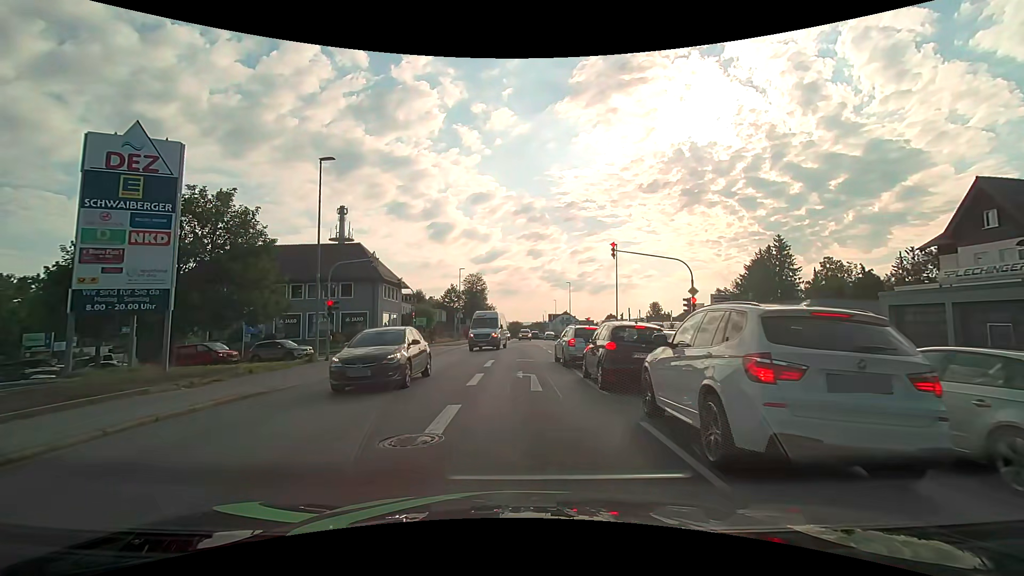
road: tertiary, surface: asphalt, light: Day
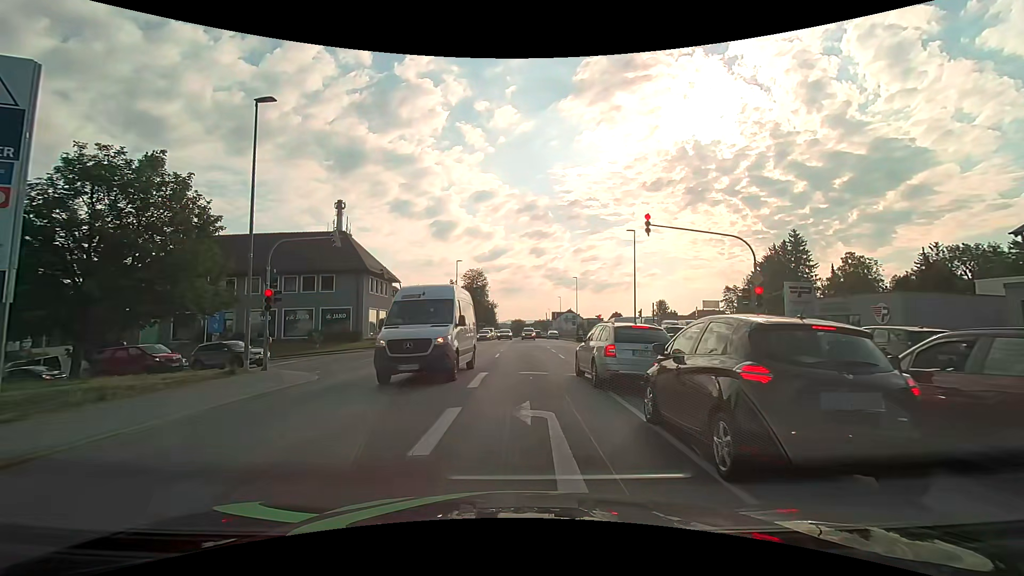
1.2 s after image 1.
(0.0, +6.4) m; 0°
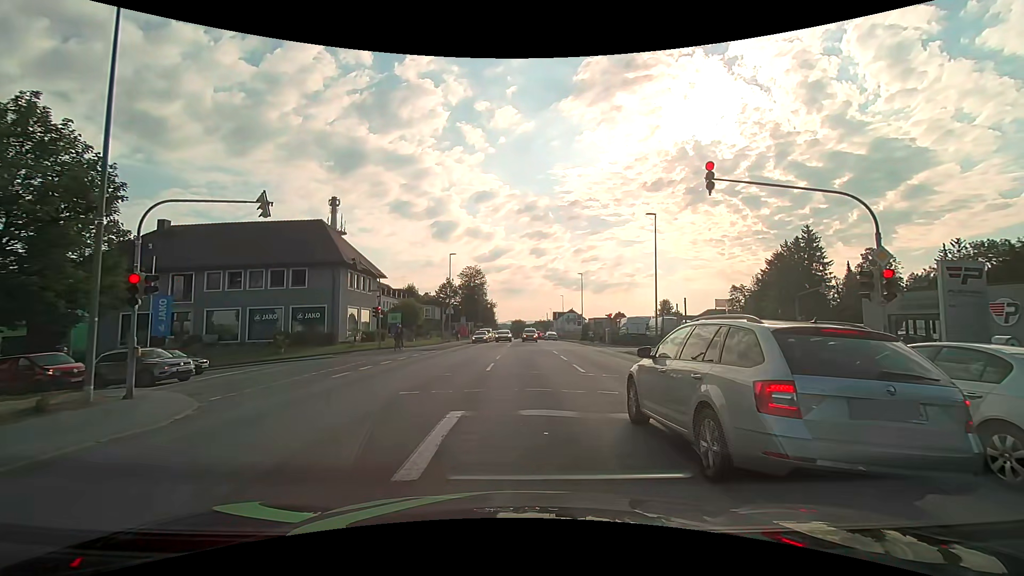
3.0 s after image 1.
(0.0, +6.4) m; +1°
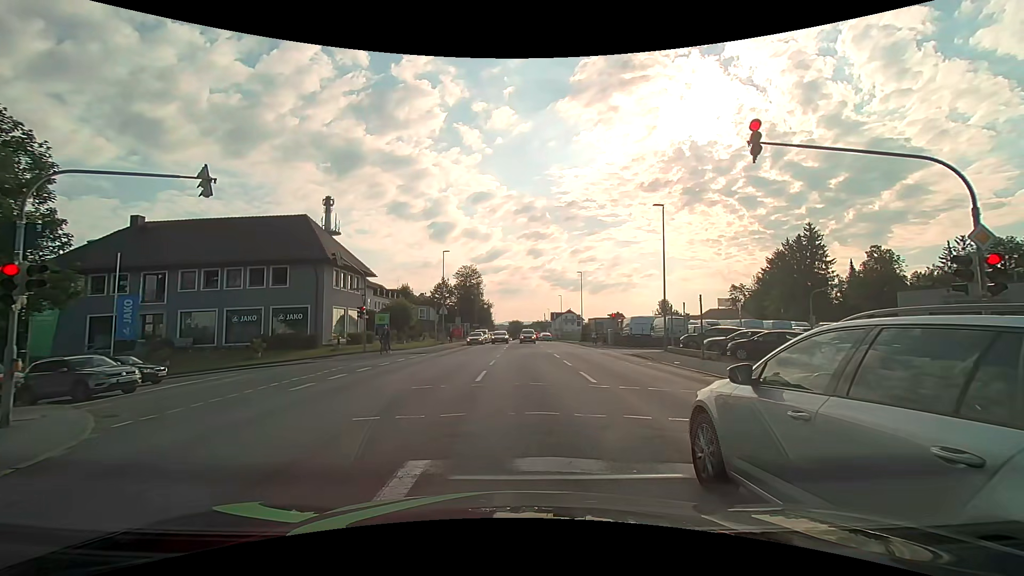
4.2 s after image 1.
(0.0, +2.8) m; -2°
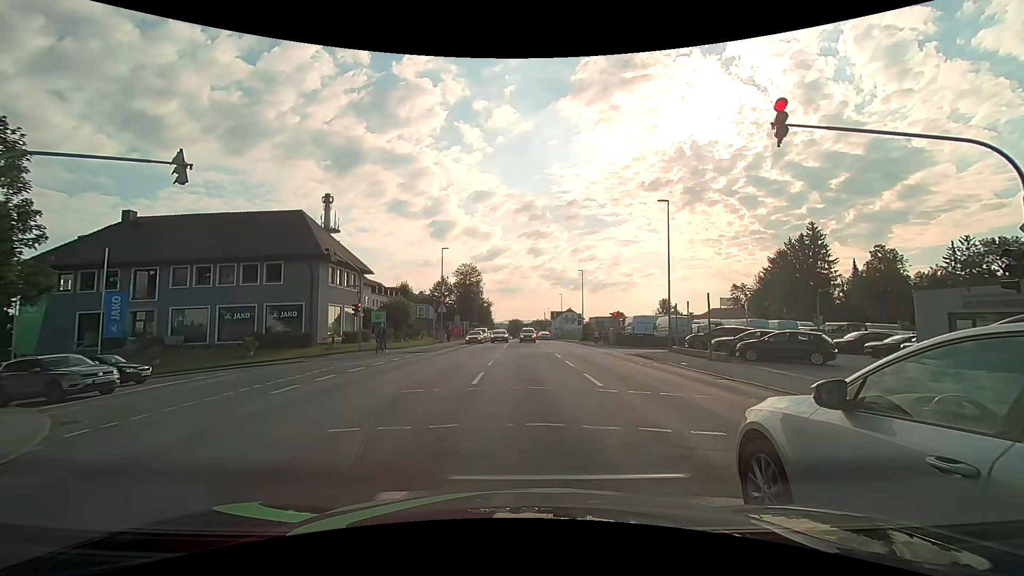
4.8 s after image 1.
(0.0, +1.0) m; +2°
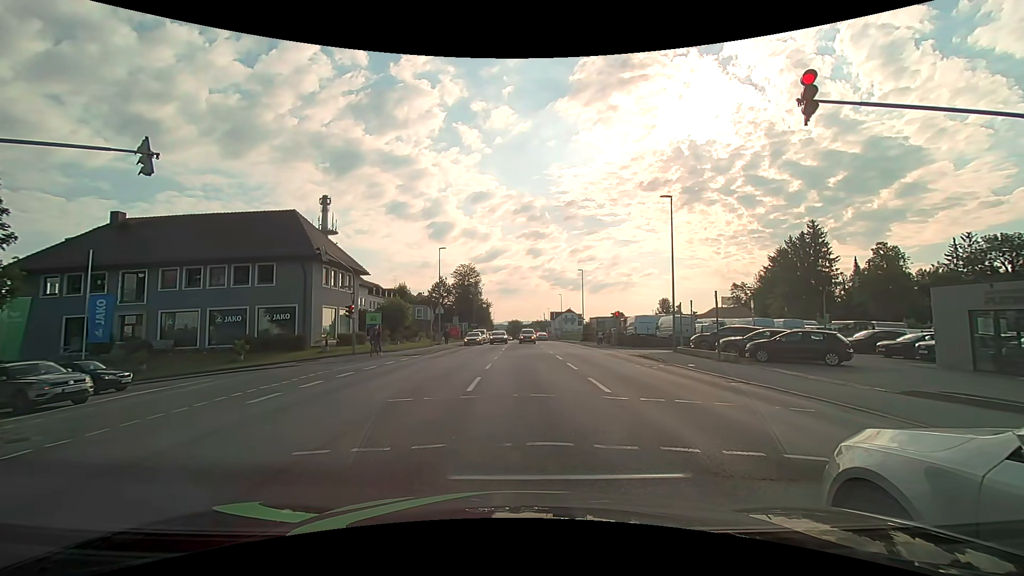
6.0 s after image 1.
(0.0, +1.0) m; 0°
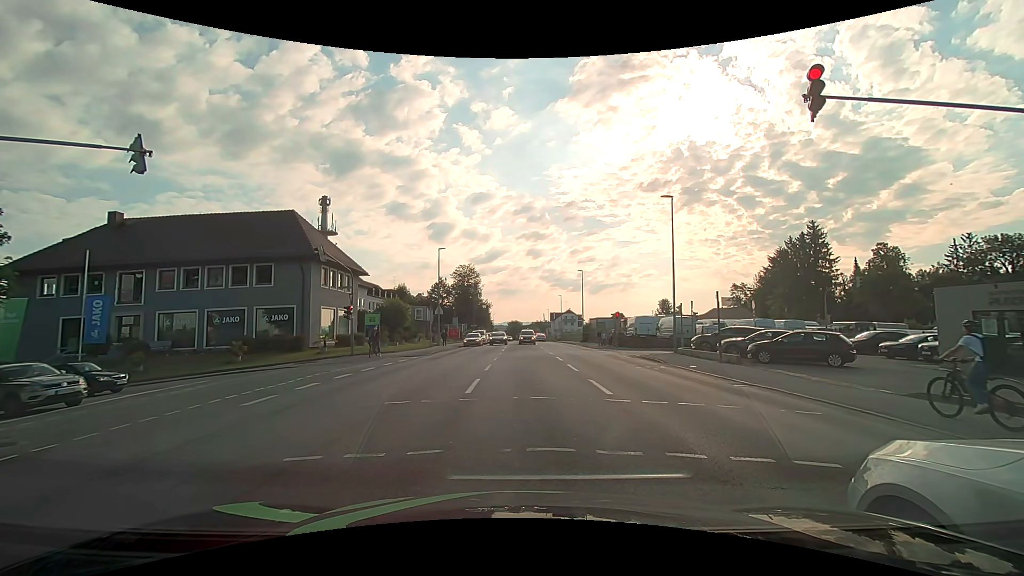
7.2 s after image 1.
(0.0, +0.3) m; 0°
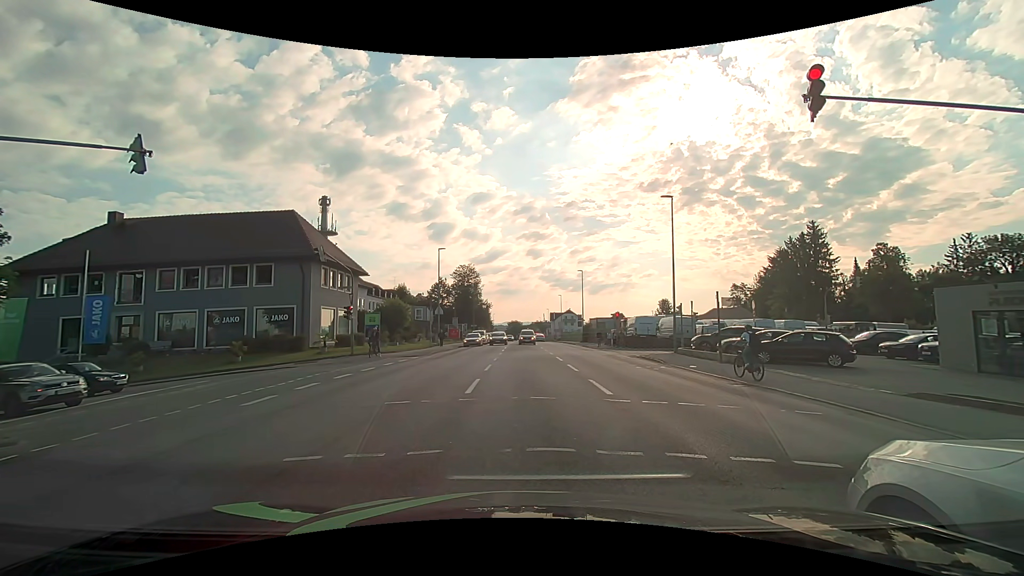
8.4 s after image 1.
(0.0, 0.0) m; 0°
